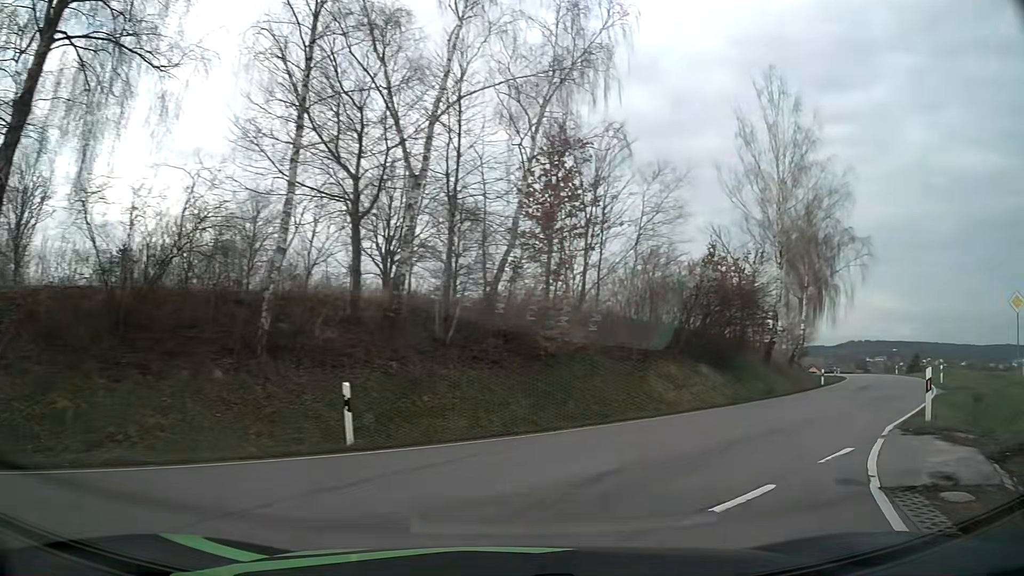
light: Day
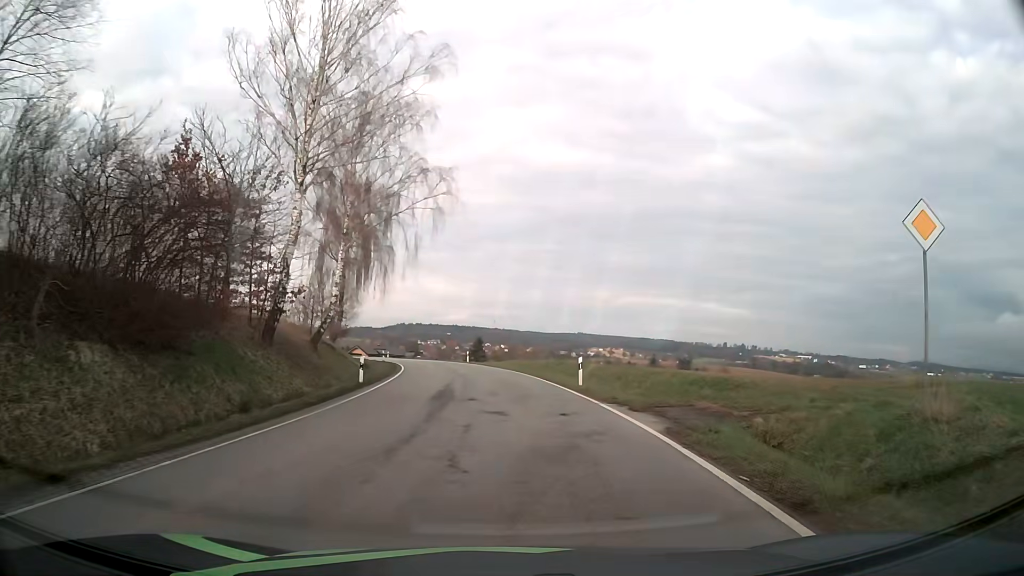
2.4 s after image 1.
(+6.7, +15.3) m; +39°
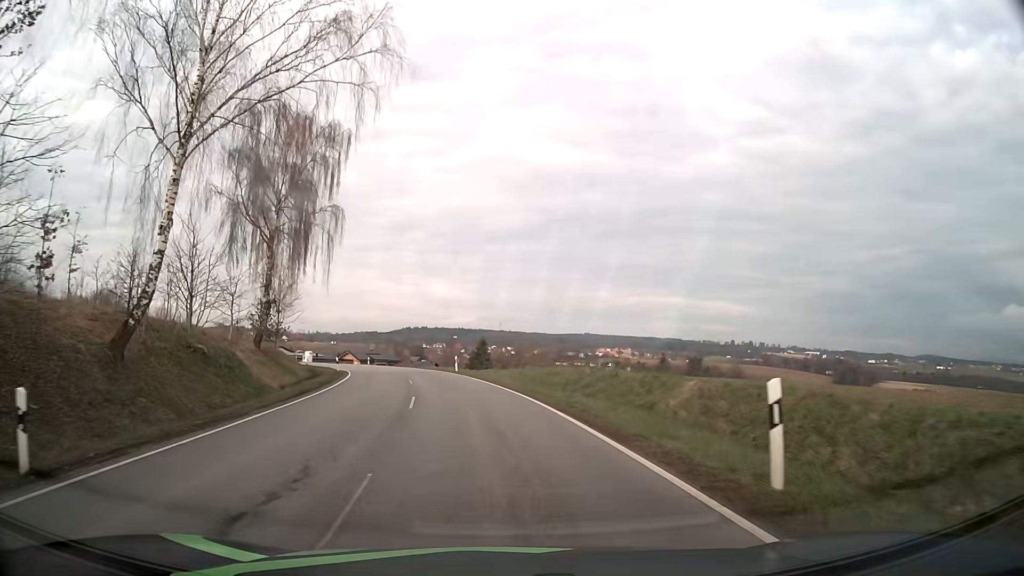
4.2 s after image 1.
(+0.3, +18.6) m; 0°
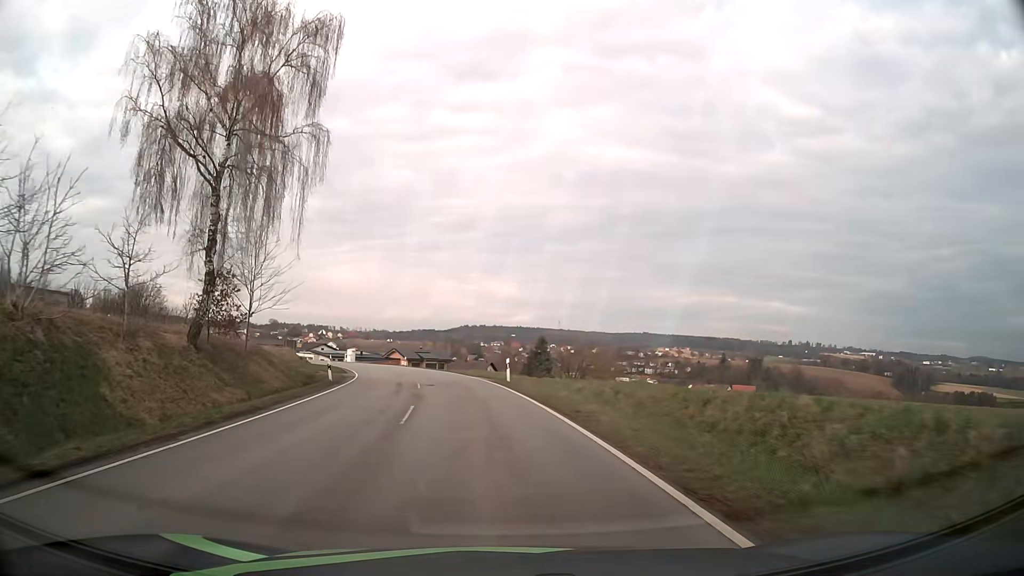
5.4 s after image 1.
(-0.7, +15.1) m; -5°
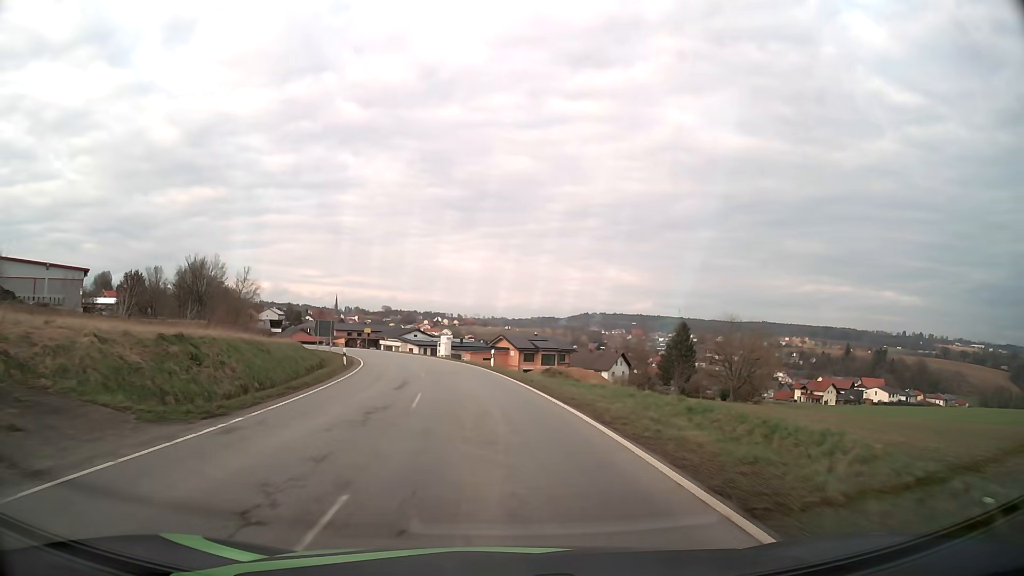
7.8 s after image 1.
(-3.1, +34.6) m; -10°
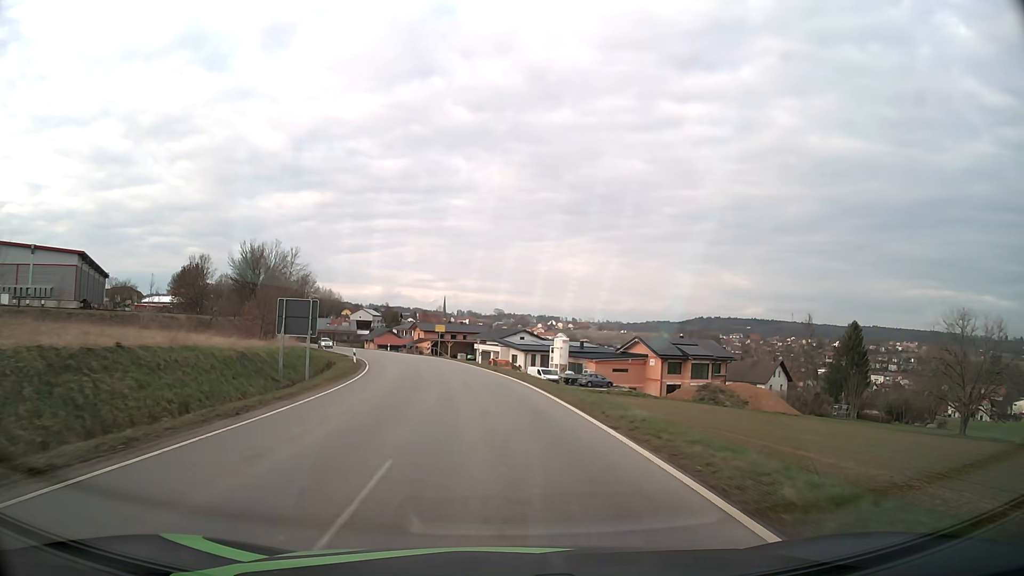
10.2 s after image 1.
(-2.8, +33.7) m; -10°
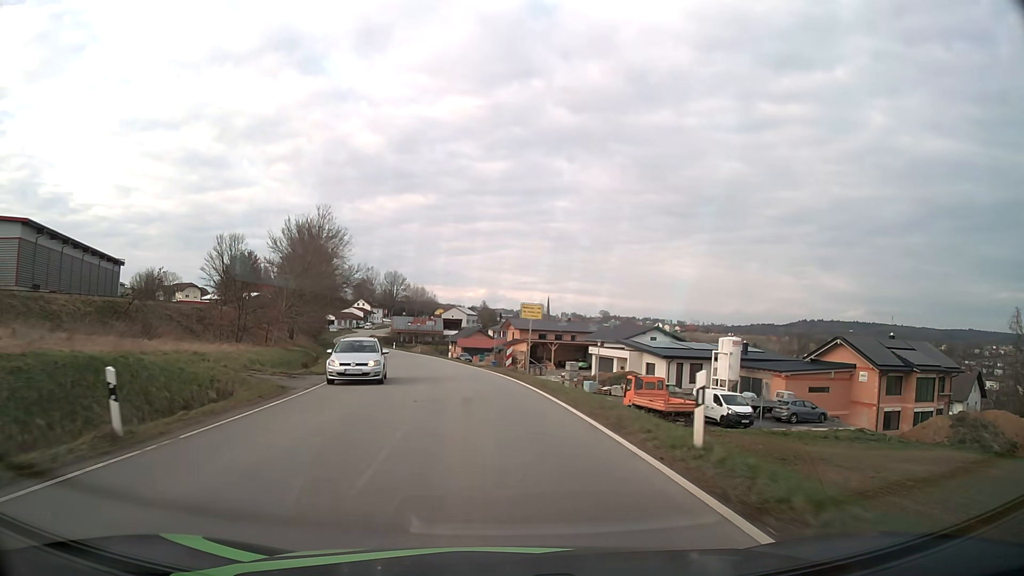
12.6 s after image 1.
(-2.5, +33.9) m; -9°
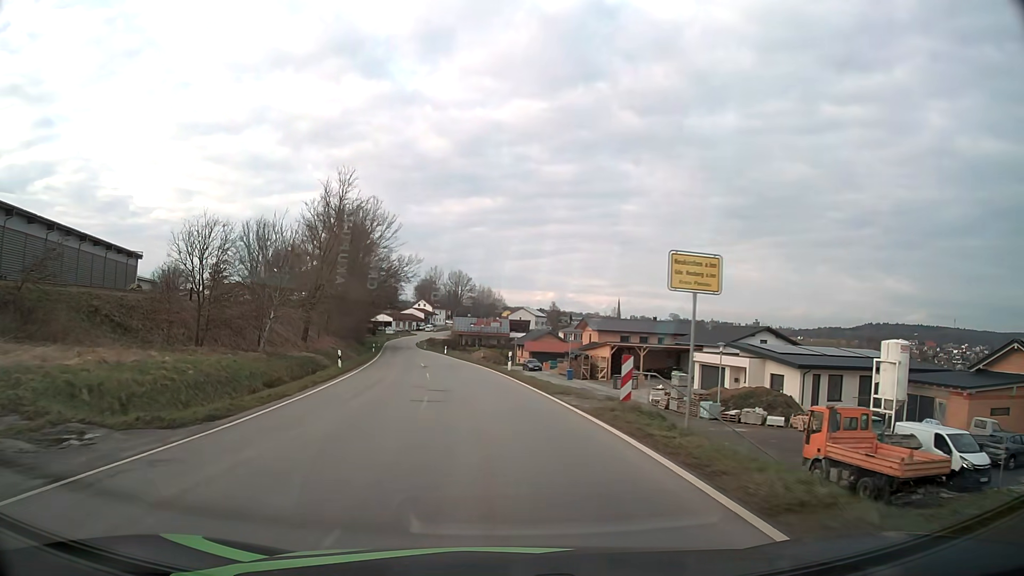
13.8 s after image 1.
(-0.9, +17.0) m; -6°
(0, +10) (-1, +20) (-2, +30) (-3, +40) (-5, +50) (-6, +60) (-8, +69) (-10, +79) (-12, +89) (-13, +99) m
